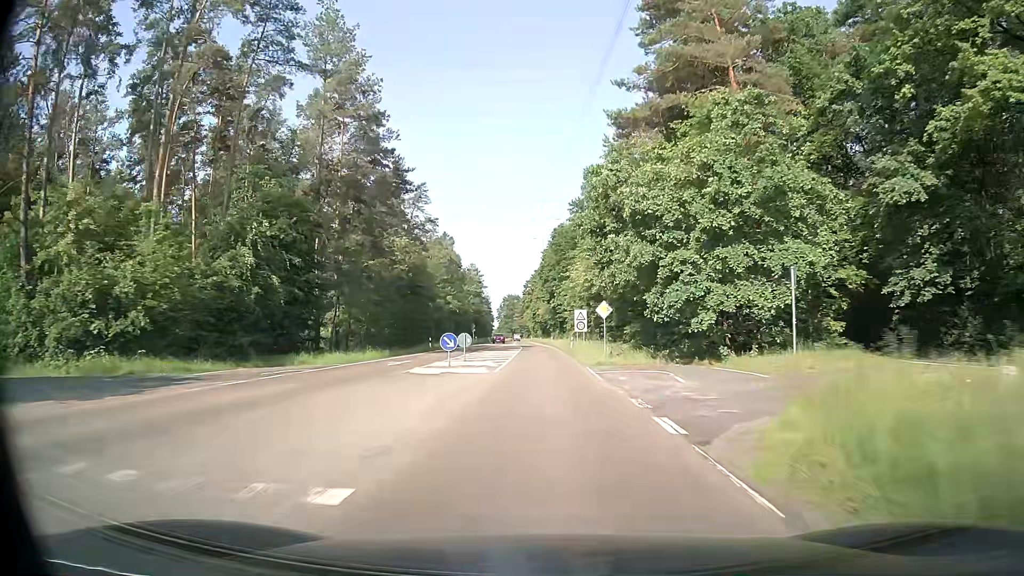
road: secondary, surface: asphalt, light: Day
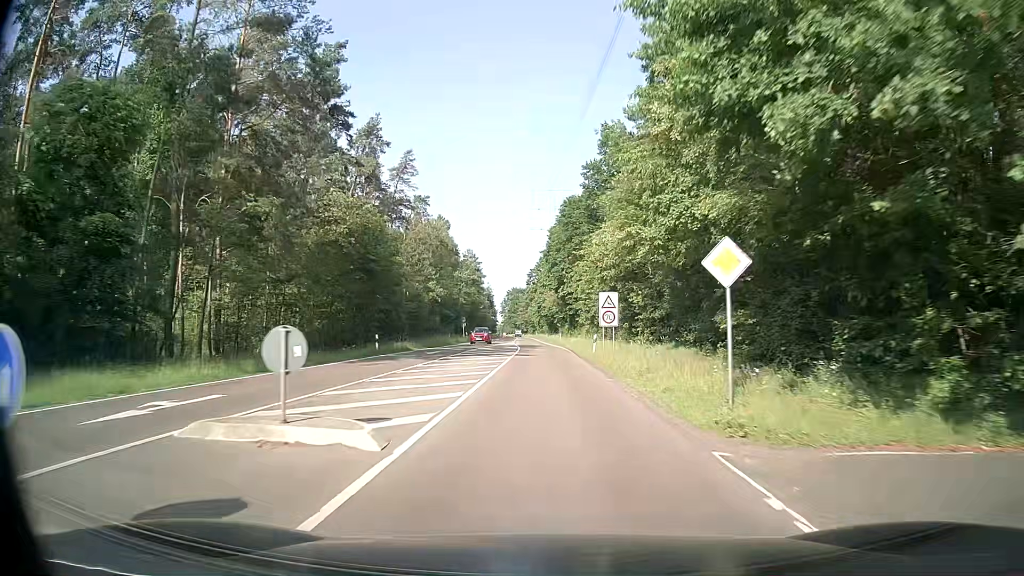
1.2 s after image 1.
(0.0, +20.3) m; 0°
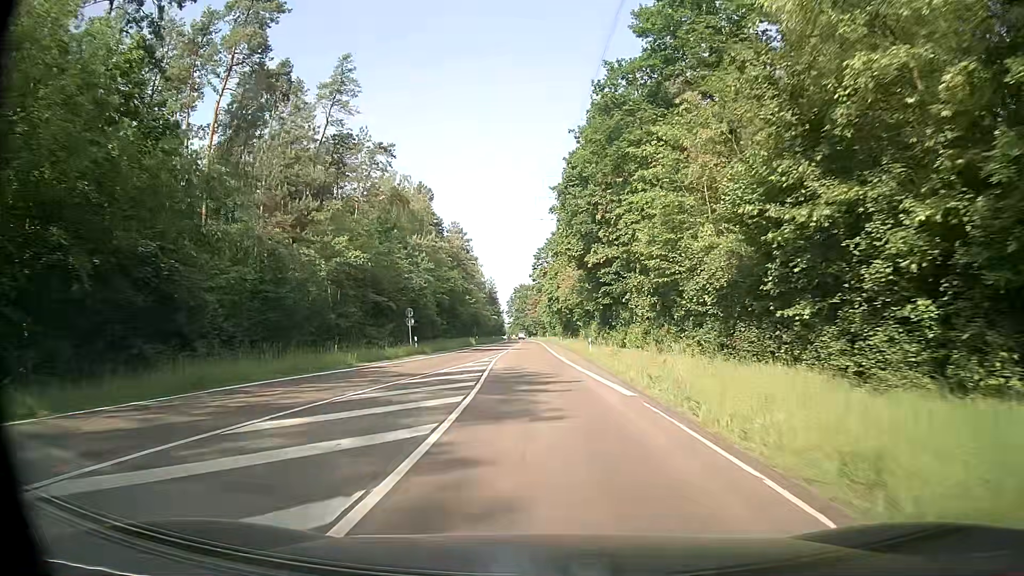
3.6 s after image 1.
(-0.3, +40.1) m; -1°
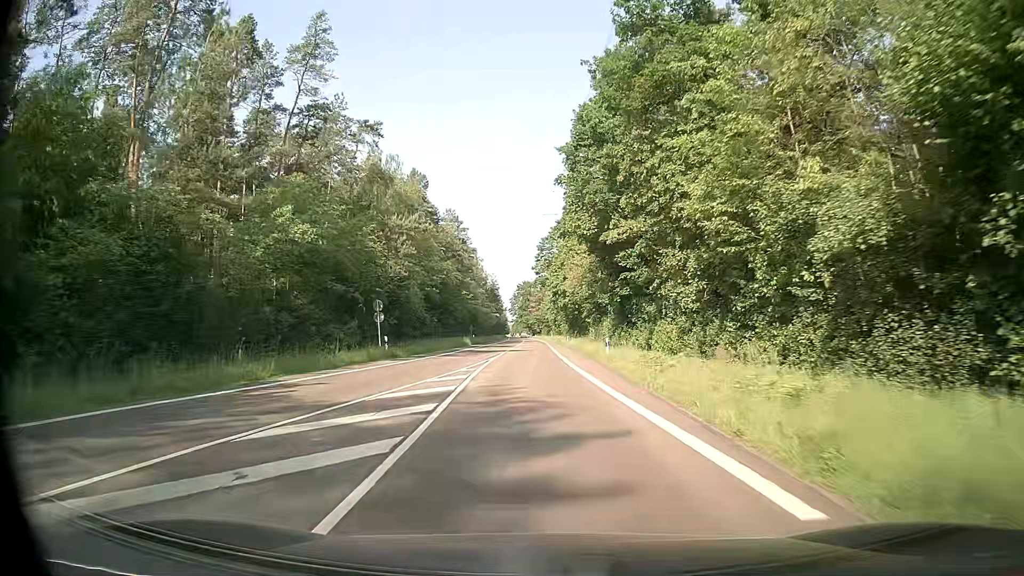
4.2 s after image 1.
(0.0, +10.0) m; 0°
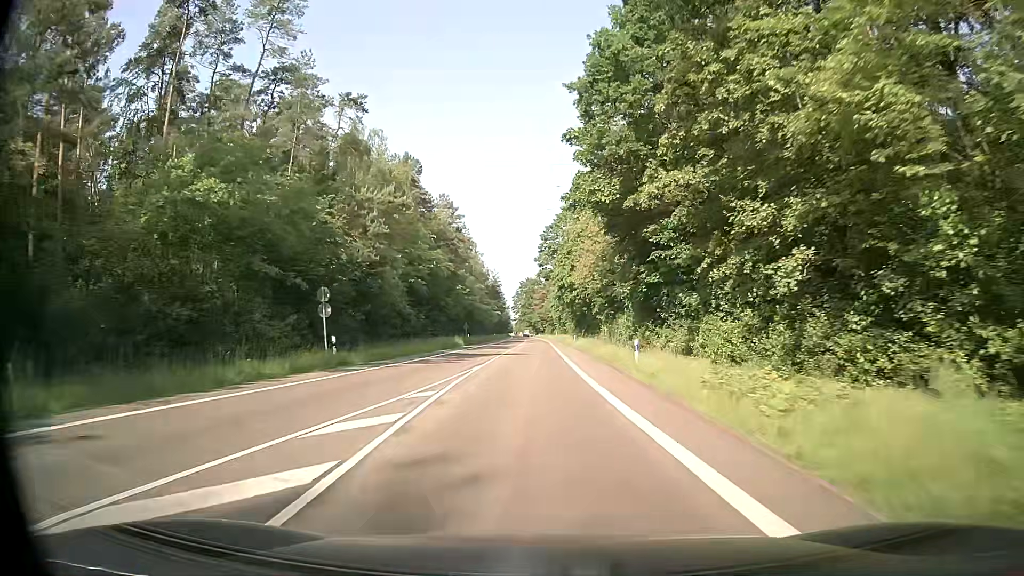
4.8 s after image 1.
(0.0, +10.0) m; 0°
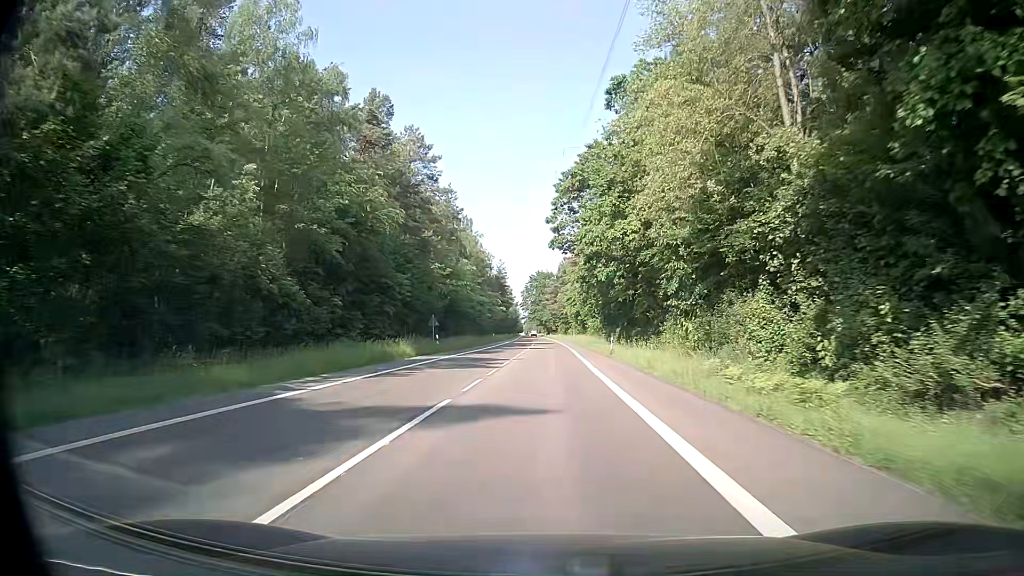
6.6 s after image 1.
(-0.5, +30.0) m; -1°
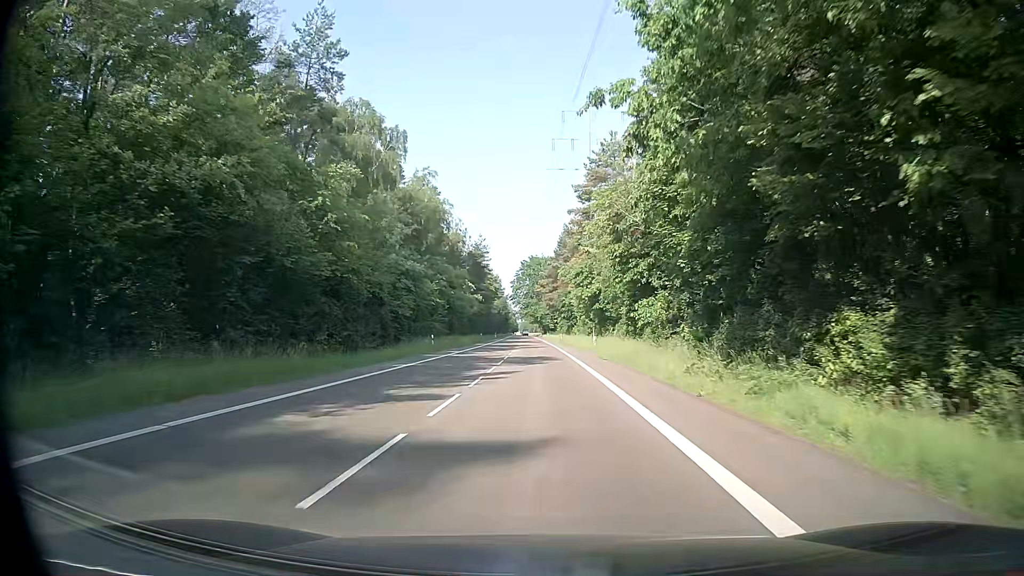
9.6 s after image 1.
(+0.7, +50.0) m; +1°
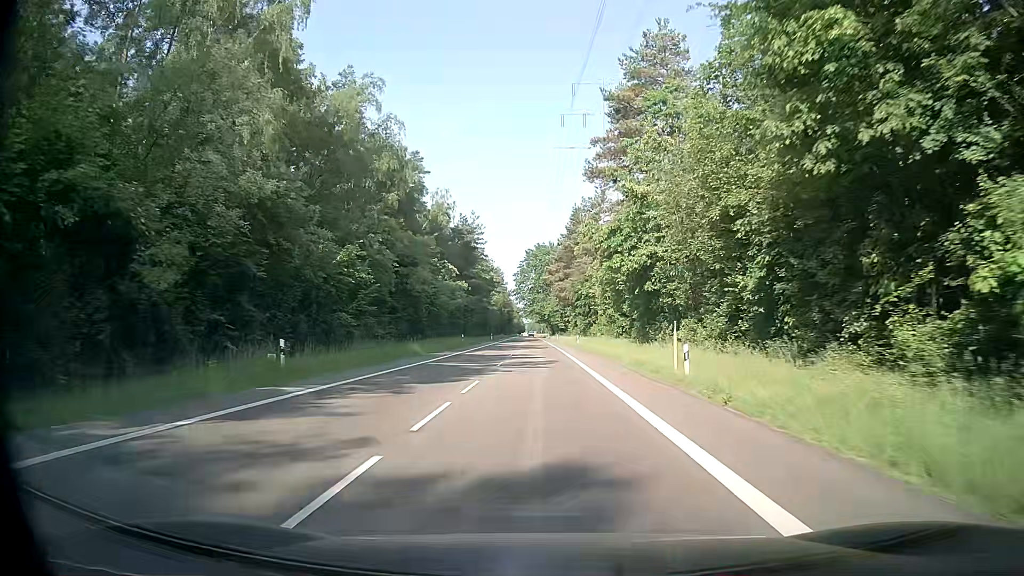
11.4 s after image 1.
(-0.3, +30.1) m; -1°
(0, +10) (0, +20) (0, +30) (0, +40) (-1, +50) (-1, +60) (-1, +70) (-1, +80) (-2, +90) (-2, +100) m
